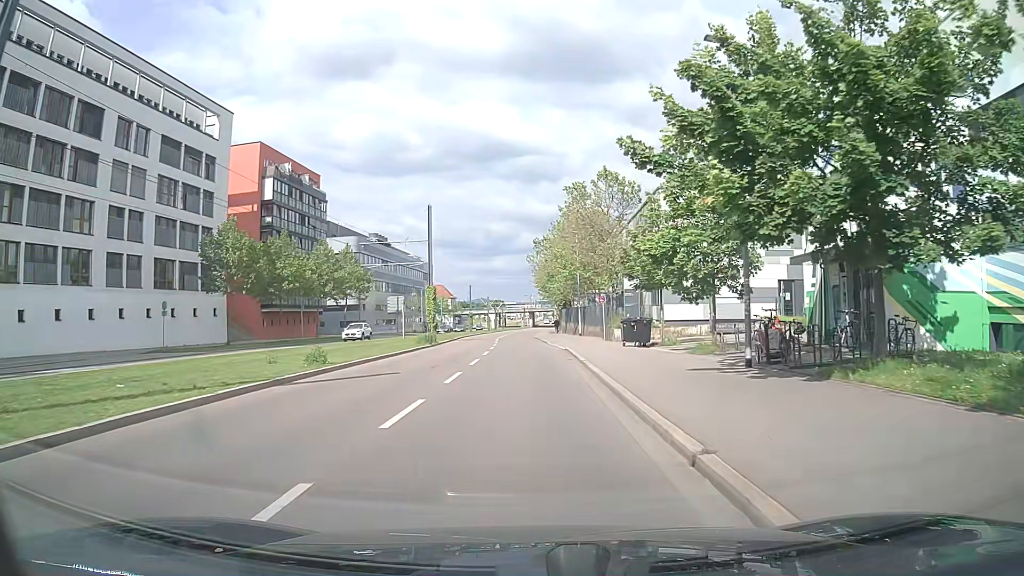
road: secondary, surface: asphalt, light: Day
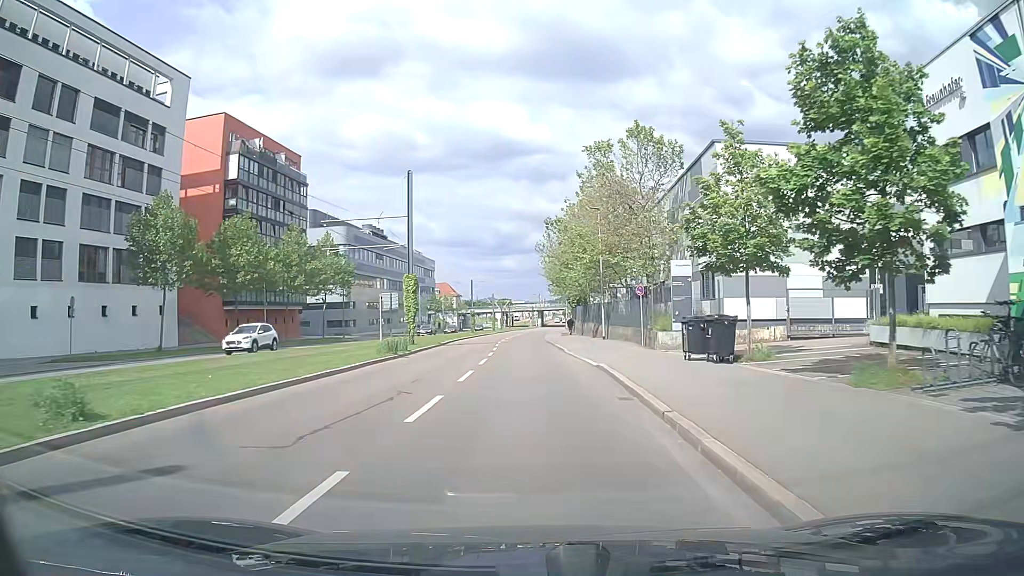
(-0.1, +11.6) m; -1°
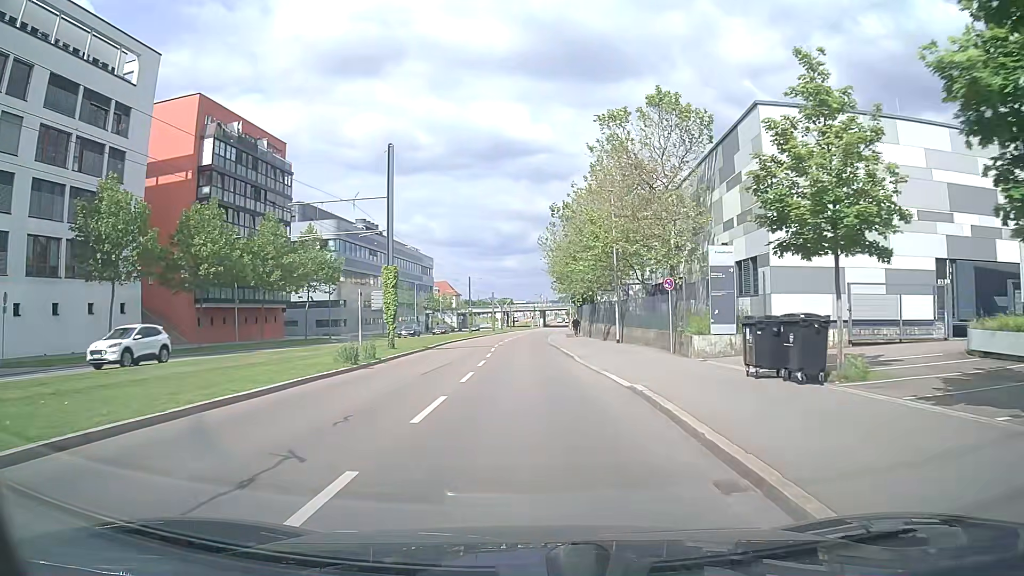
(0.0, +6.1) m; -1°
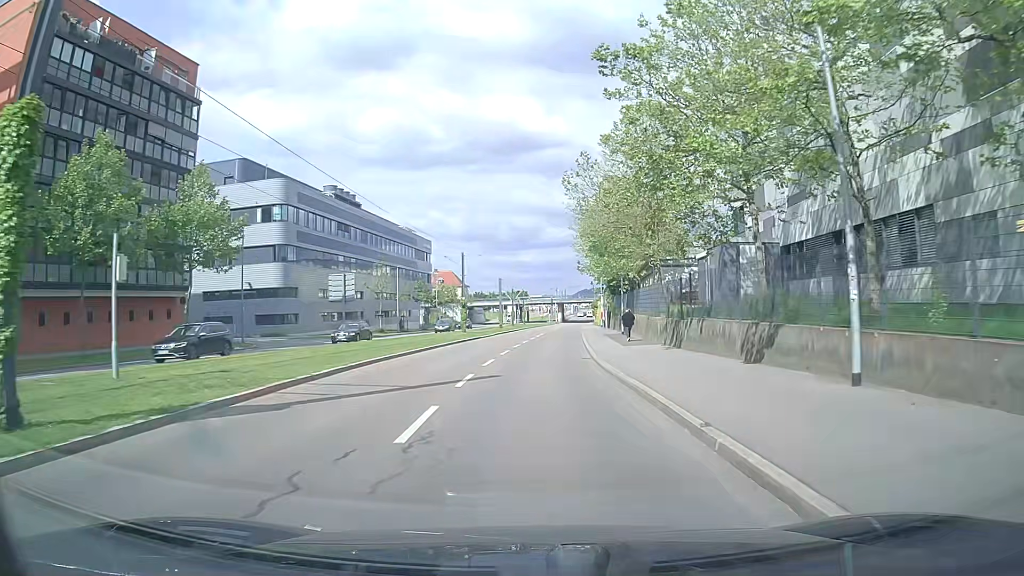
(-0.1, +26.0) m; -1°
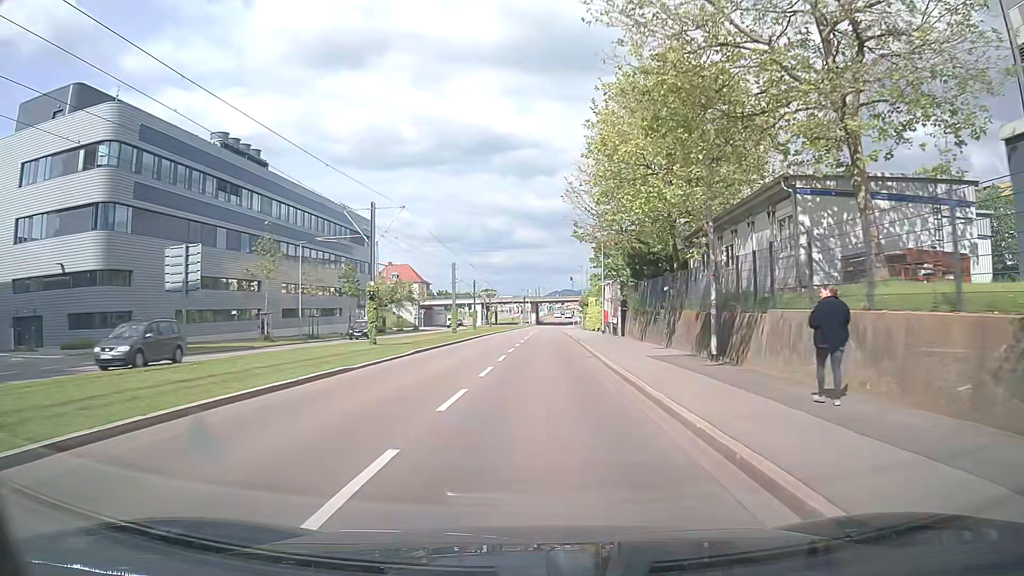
(+0.4, +27.5) m; +2°
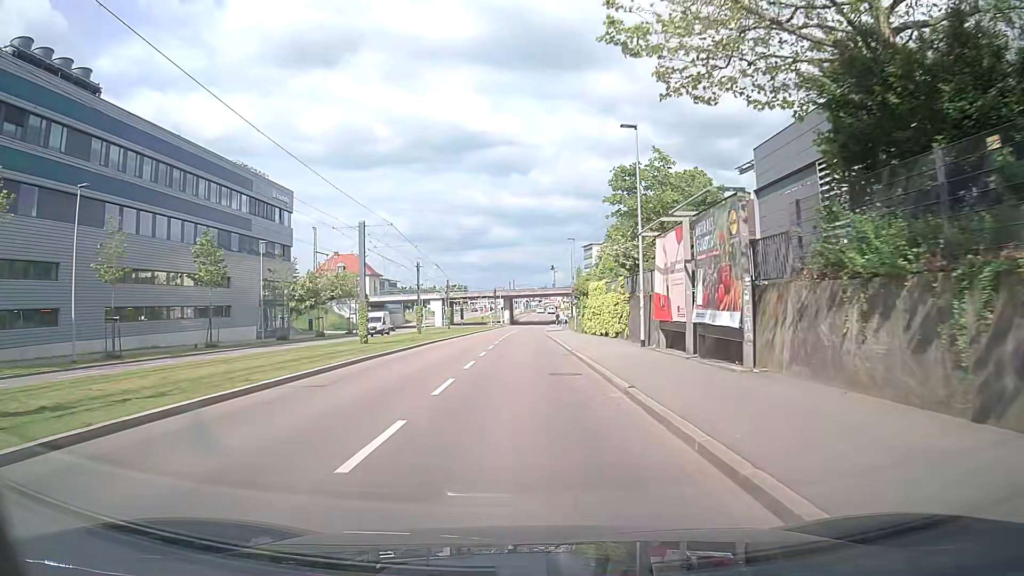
(+0.9, +28.2) m; +2°
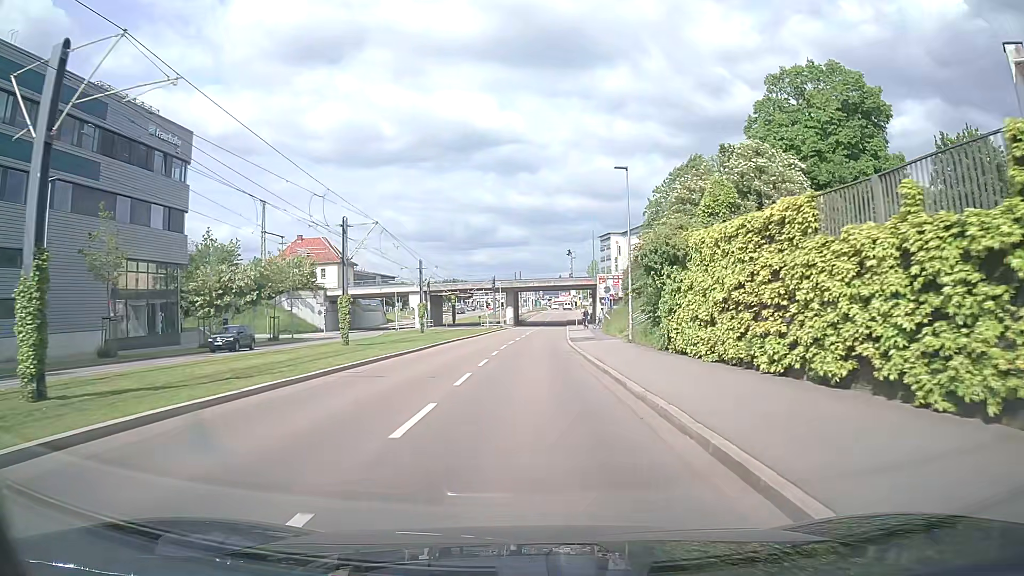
(0.0, +28.4) m; 0°
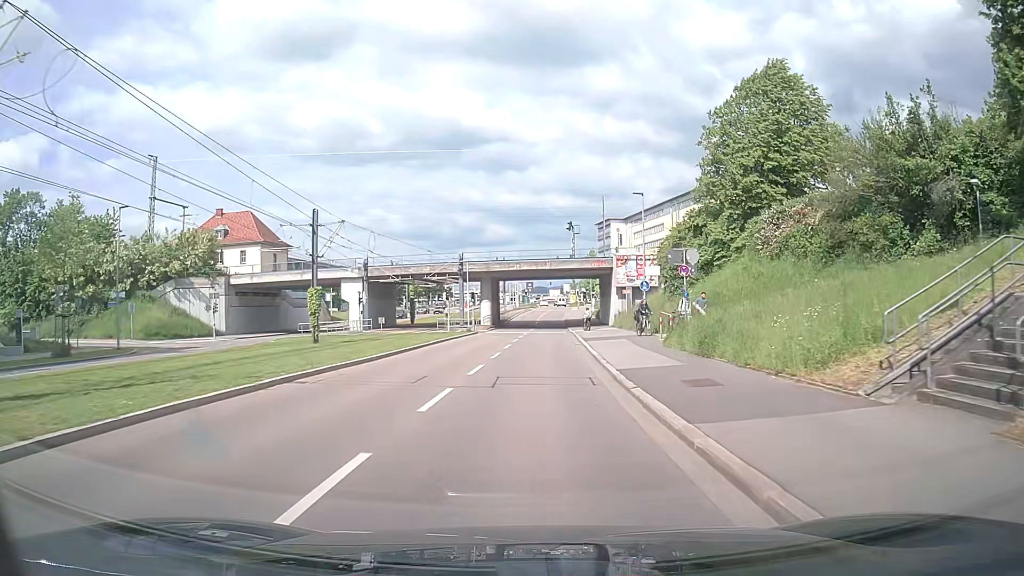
(+0.1, +27.9) m; +1°
(0, +10) (0, +20) (0, +30) (+1, +40) (+1, +50) (+2, +60) (+2, +70) (+3, +80) (+3, +90) (+4, +100) m
